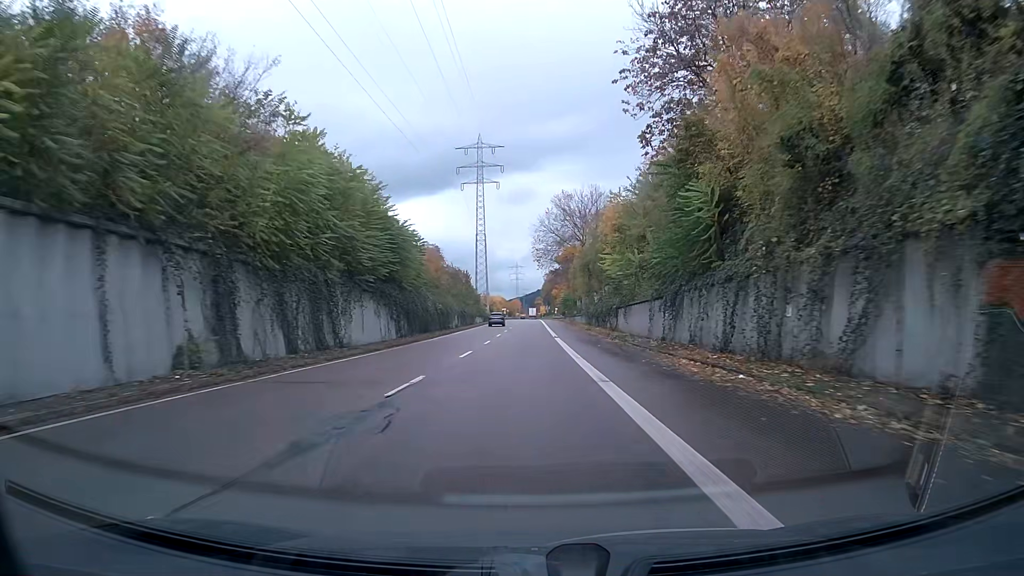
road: trunk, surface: asphalt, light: Day
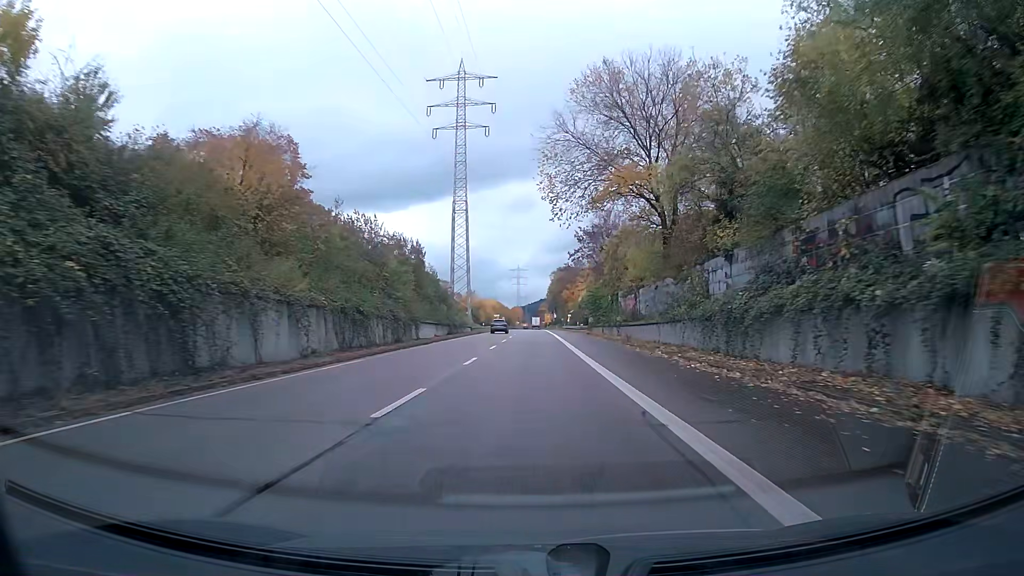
(0.0, +50.1) m; 0°
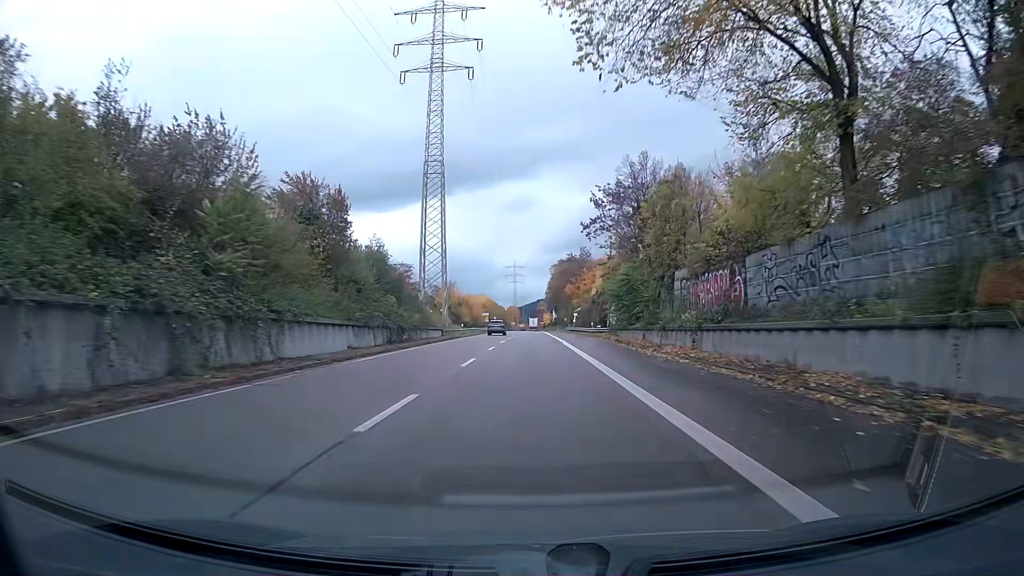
(0.0, +25.0) m; 0°
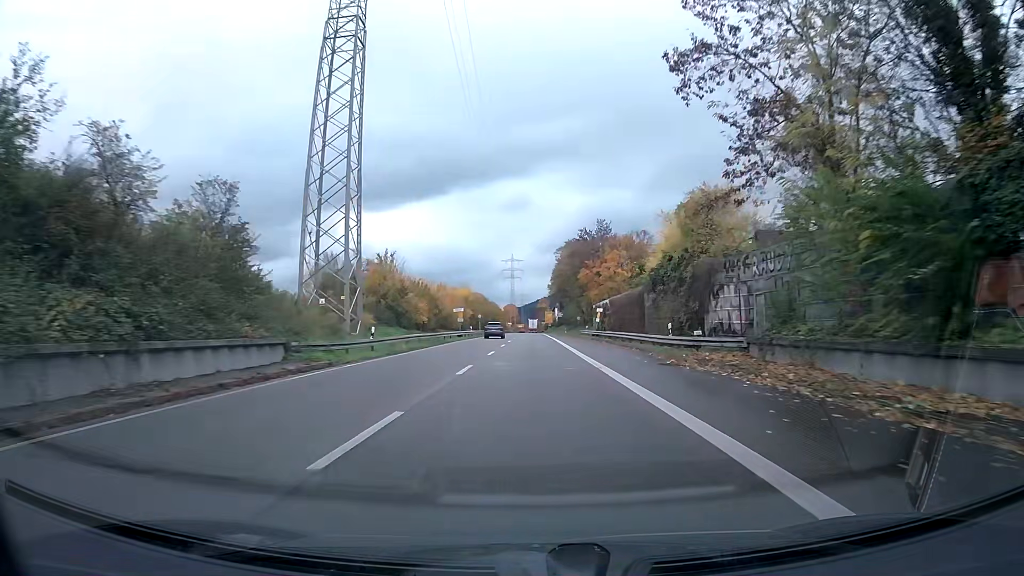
(+0.1, +37.7) m; 0°
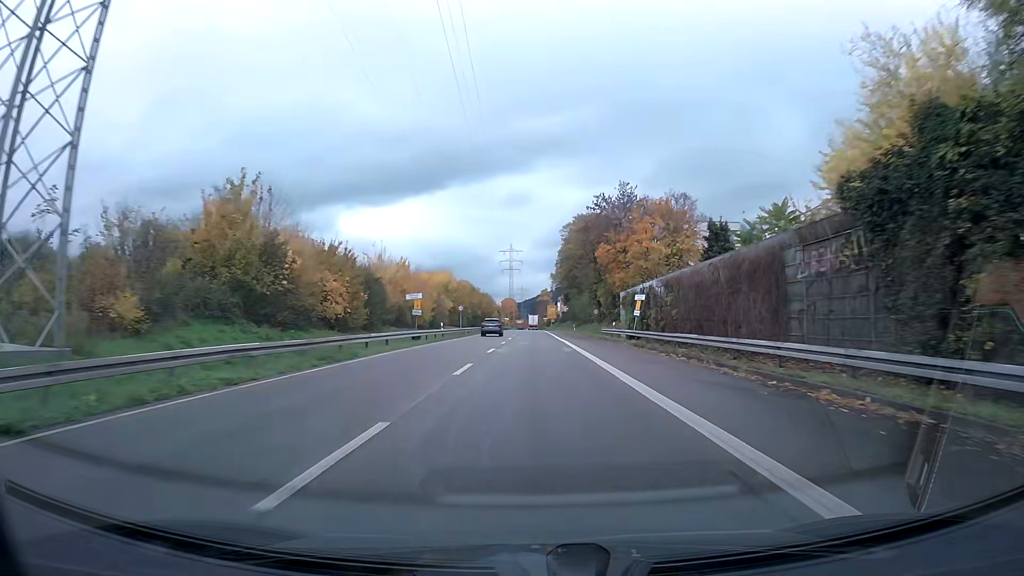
(0.0, +25.0) m; 0°
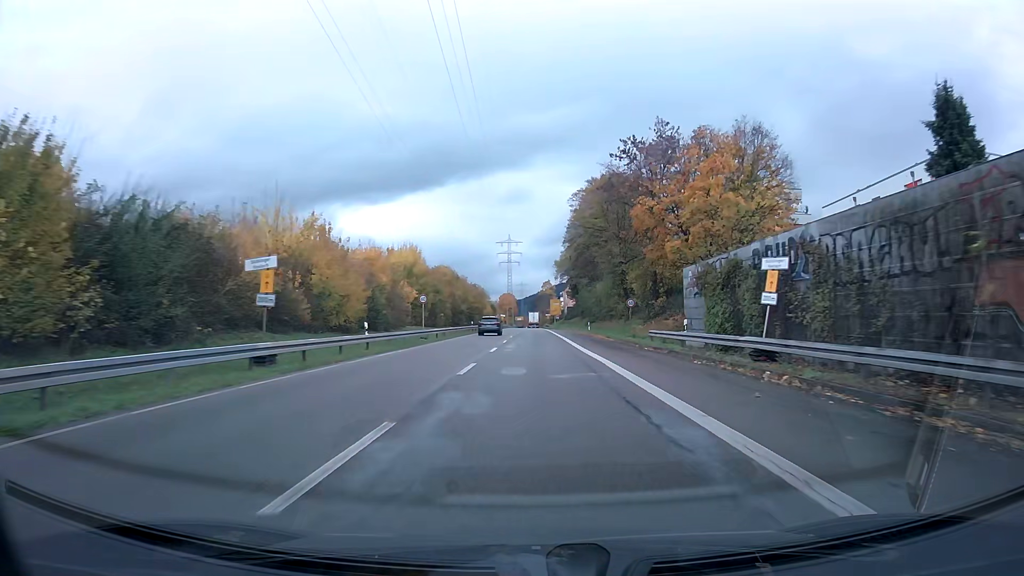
(0.0, +23.7) m; 0°
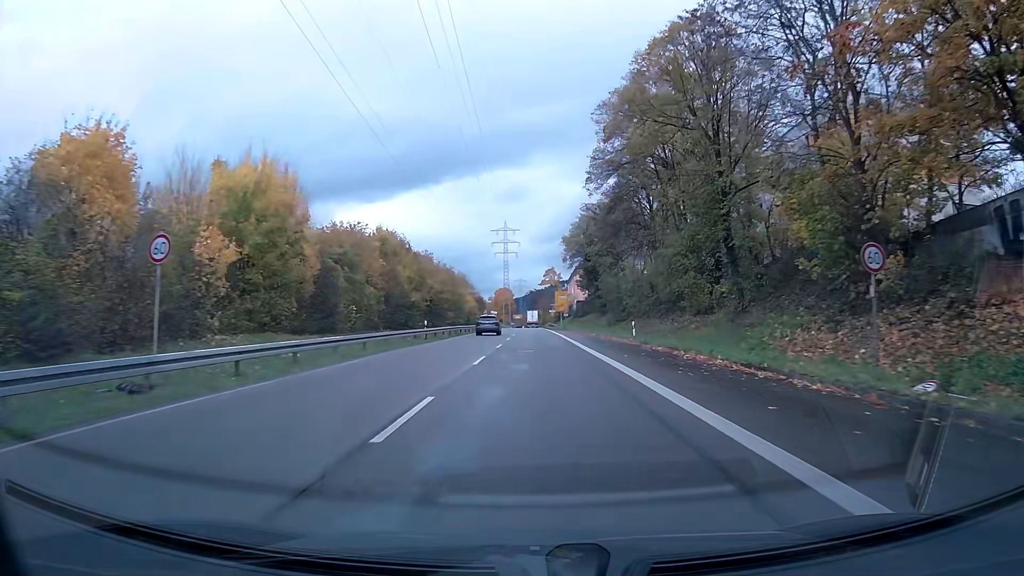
(0.0, +32.4) m; 0°
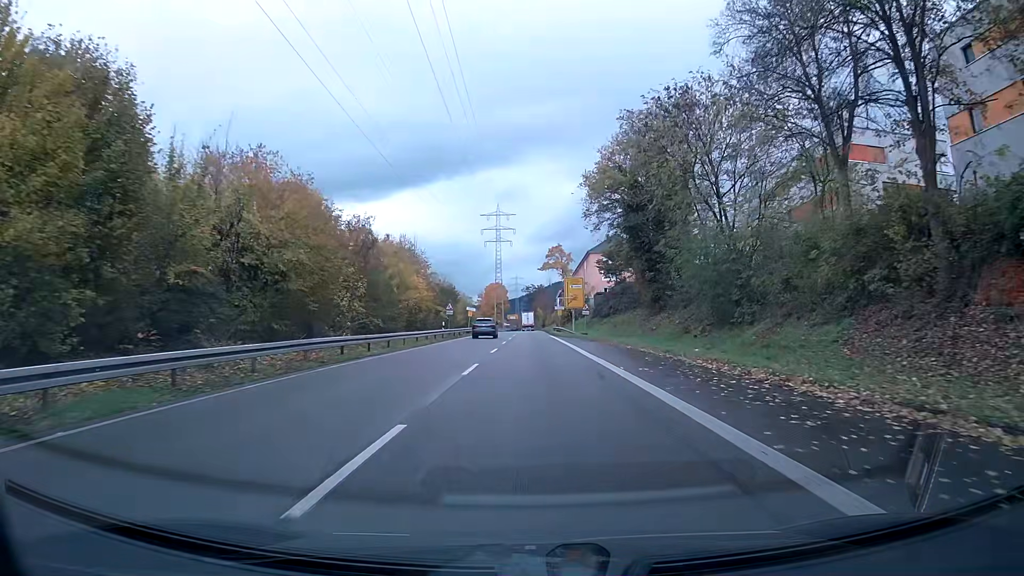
(+0.1, +38.3) m; 0°
